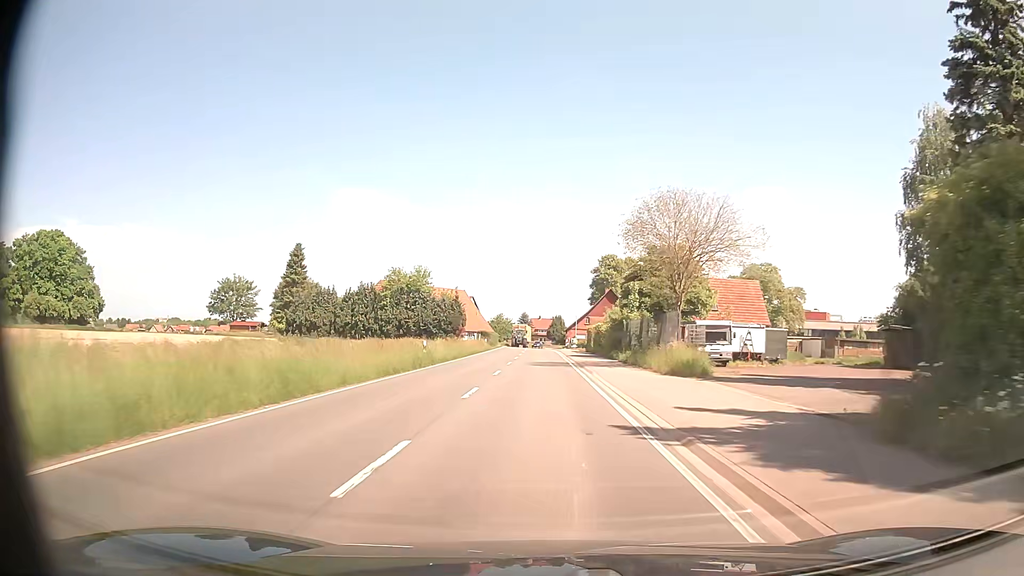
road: secondary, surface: asphalt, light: Day
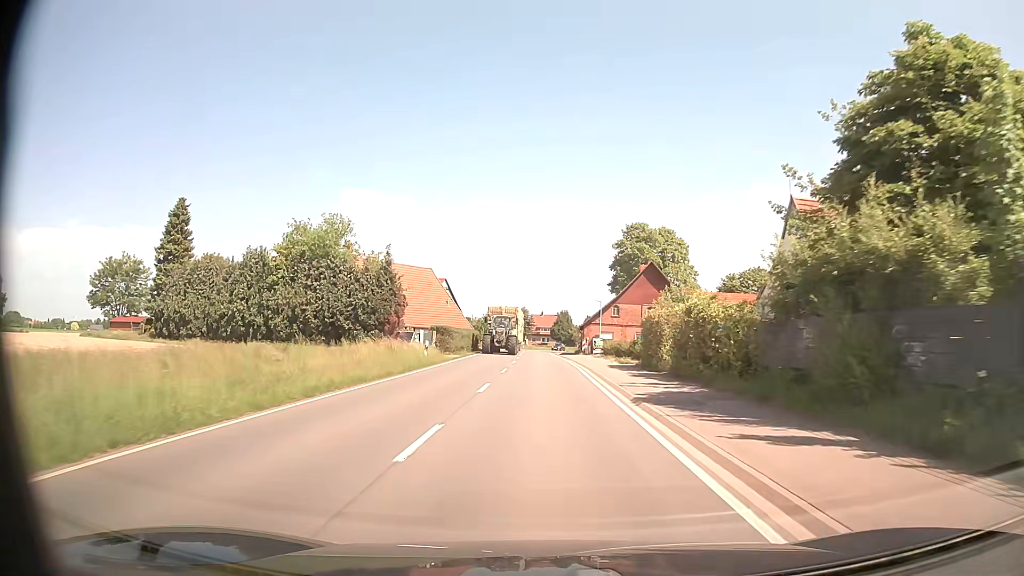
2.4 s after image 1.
(-0.5, +34.9) m; 0°
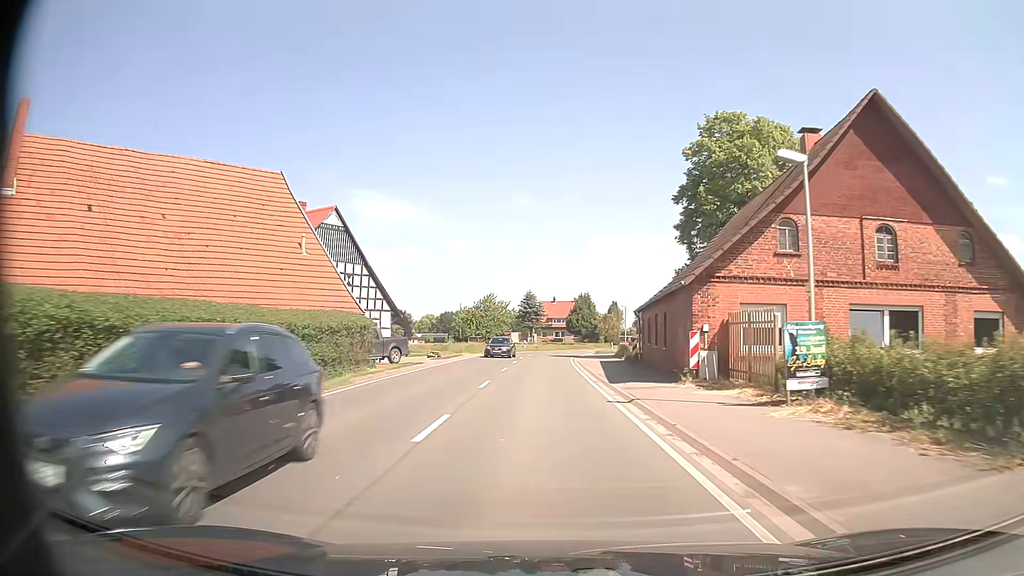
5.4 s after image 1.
(-0.4, +44.5) m; -1°
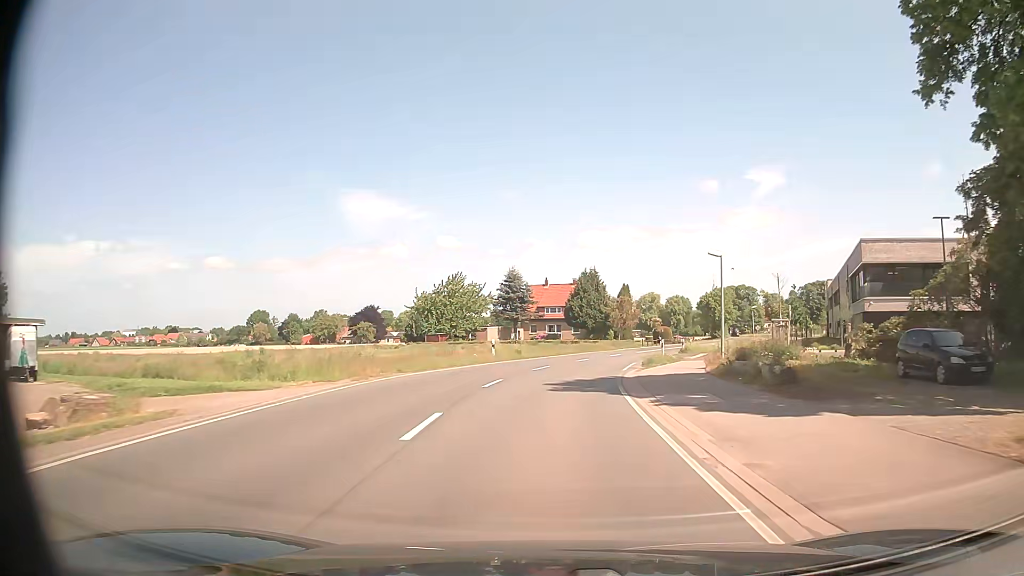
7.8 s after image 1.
(-0.2, +36.6) m; +1°
(0, +10) (+1, +20) (+2, +30) (+4, +40) (+7, +49) (+10, +59) (+14, +68) (+18, +77) (+22, +86) (+26, +95) m
